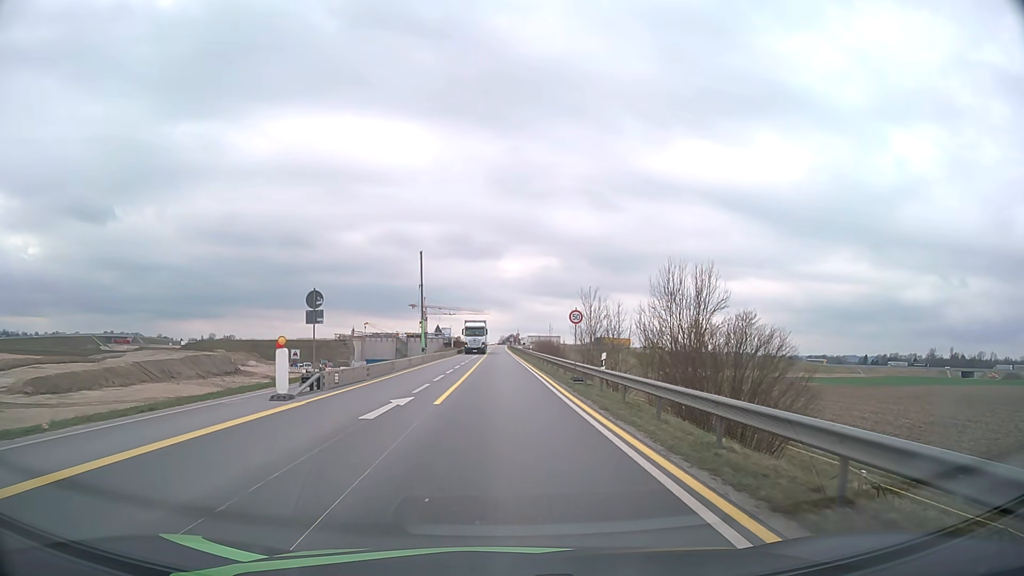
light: Day
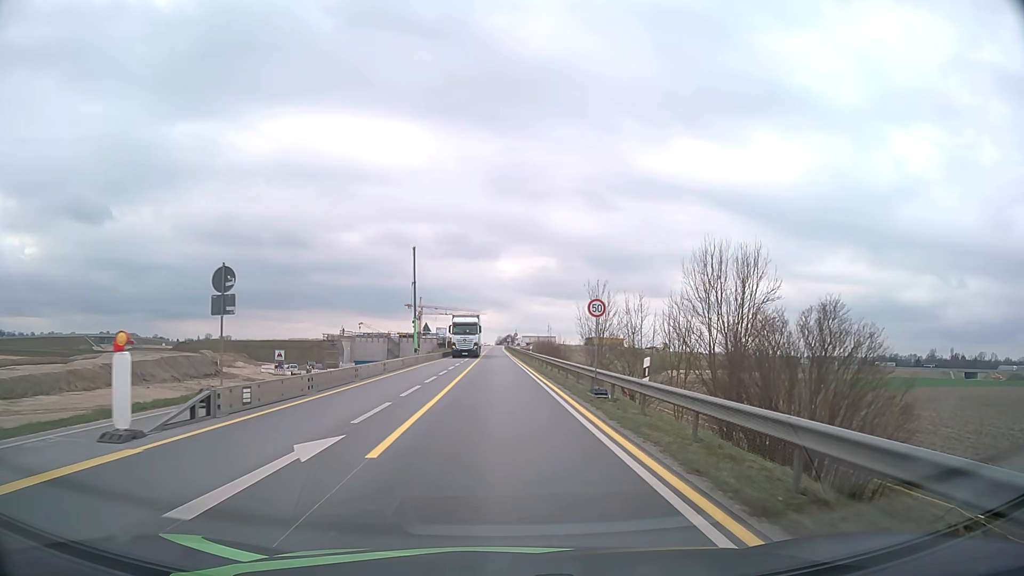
(0.0, +7.2) m; 0°
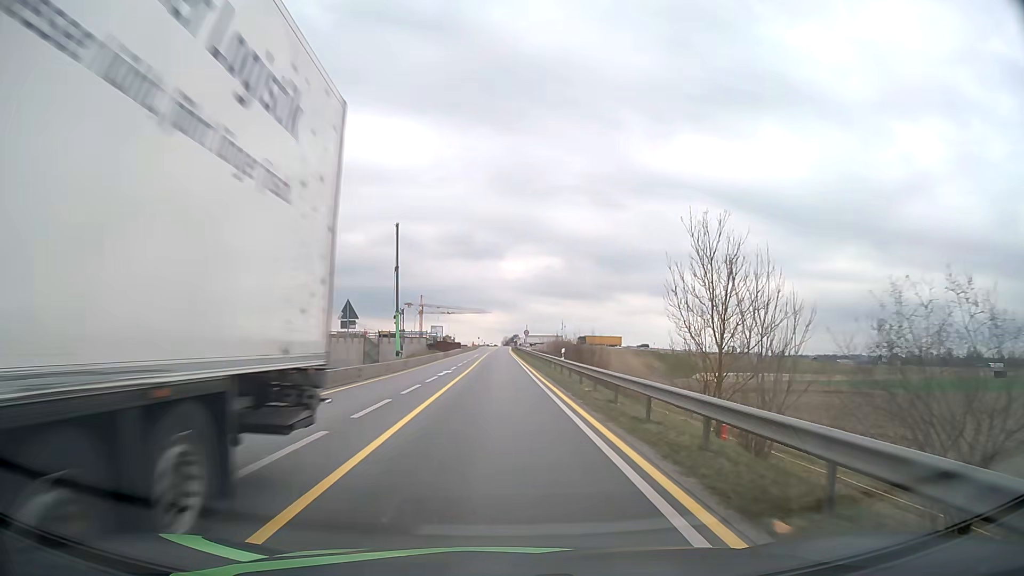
(-0.1, +29.4) m; -1°
(0, +10) (0, +20) (0, +30) (0, +40) (0, +50) (-1, +60) (-1, +70) (-1, +80) (-1, +90) (-1, +100) m
